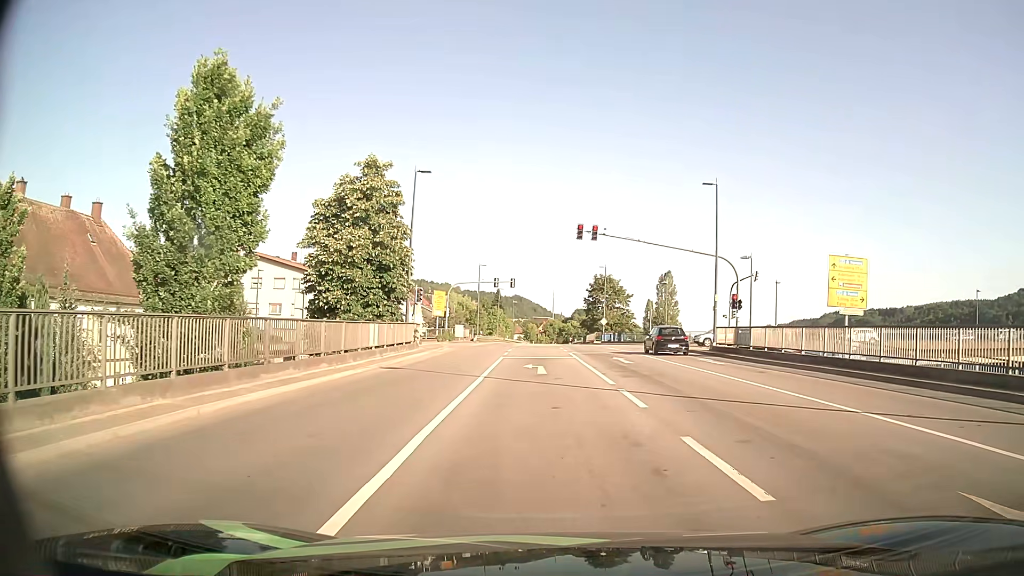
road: primary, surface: asphalt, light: Day
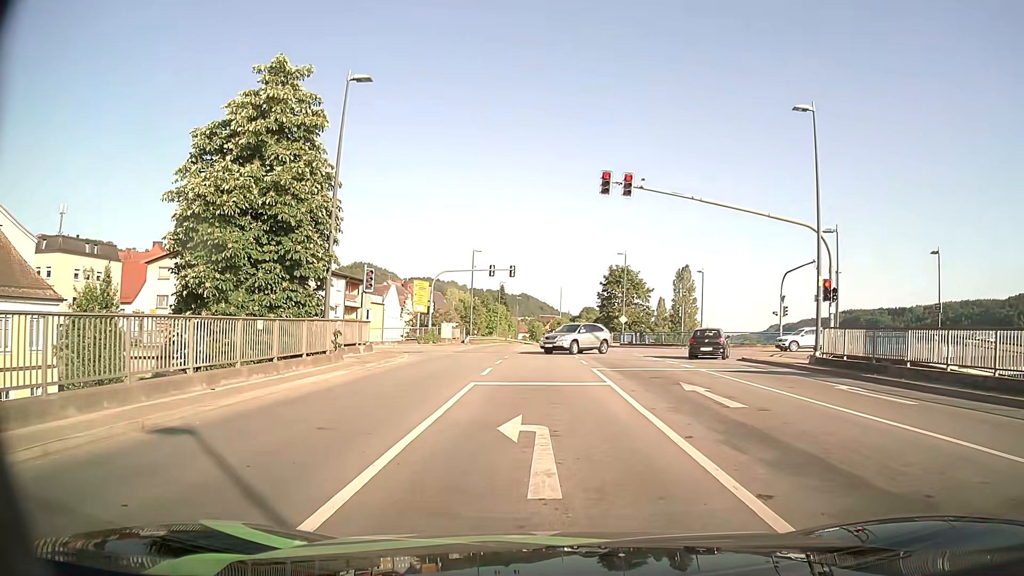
(0.0, +13.2) m; 0°
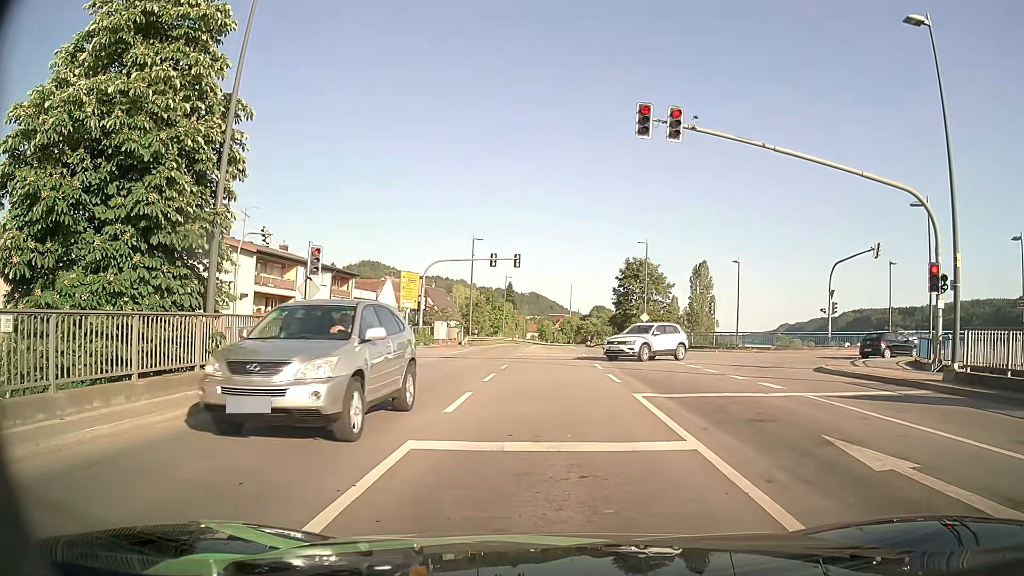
(-0.1, +7.9) m; -1°
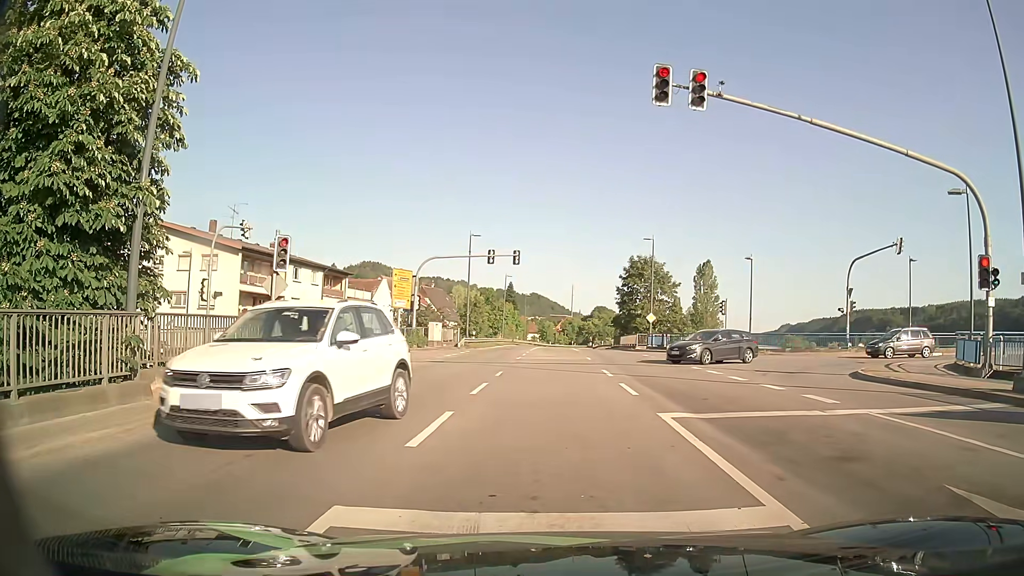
(0.0, +2.7) m; 0°
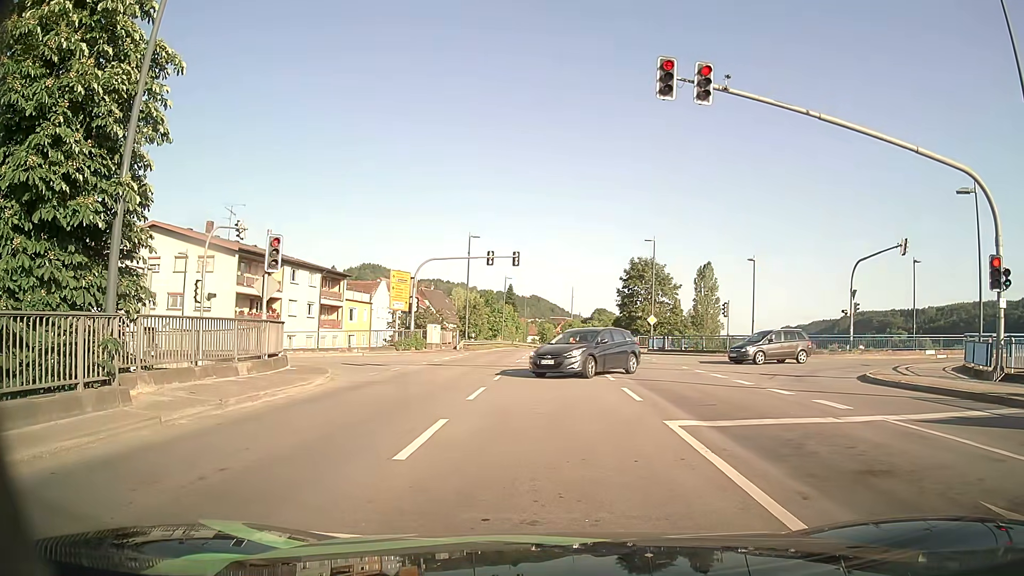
(0.0, +0.6) m; 0°
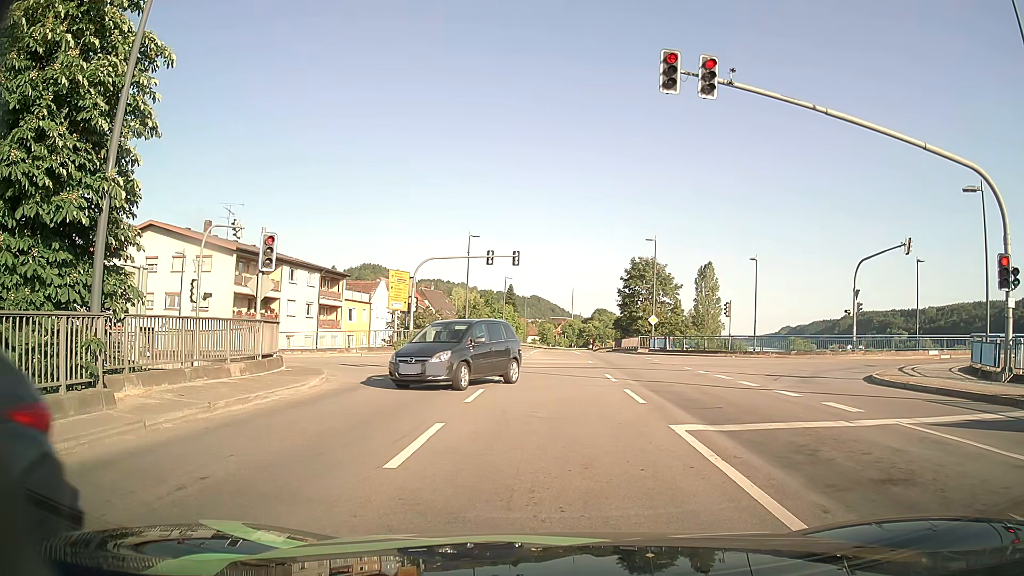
(0.0, +0.5) m; 0°
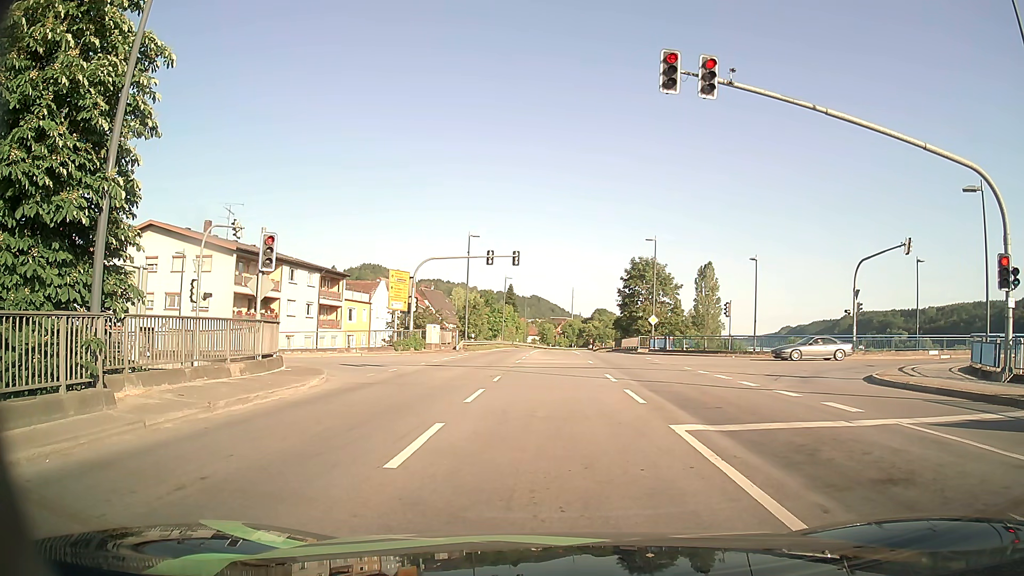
(0.0, 0.0) m; 0°
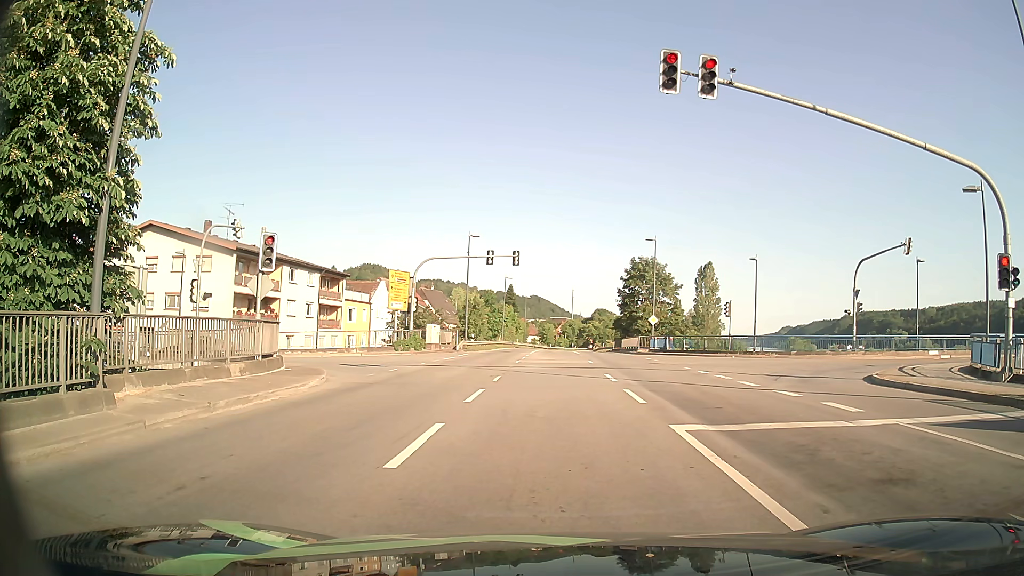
(0.0, 0.0) m; 0°
(0, +10) (0, +20) (-3, +29) (-11, +35) (-21, +36) (-31, +36) (-41, +36) (-51, +36) (-61, +36) (-71, +36) m
